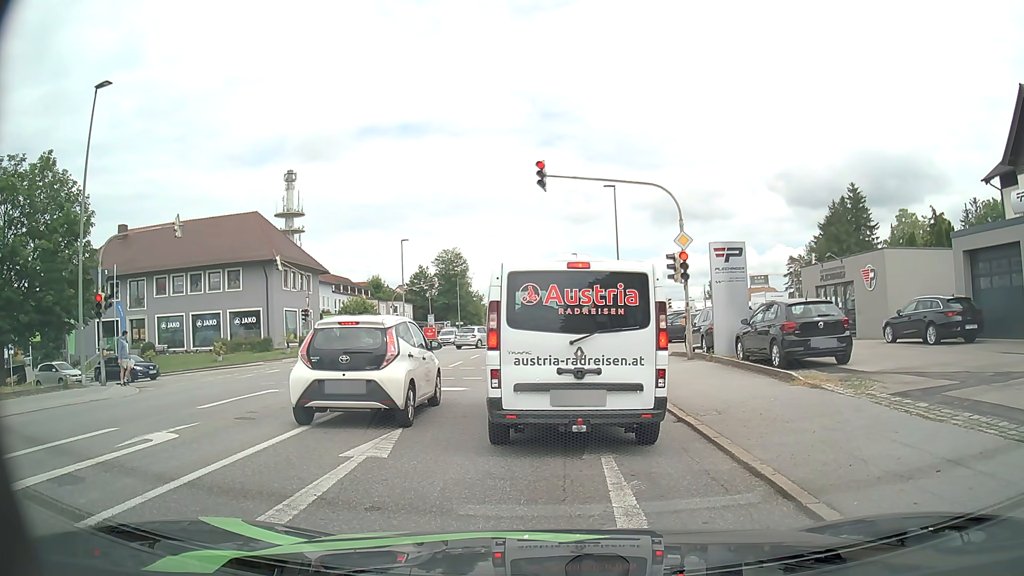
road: tertiary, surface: asphalt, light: Day
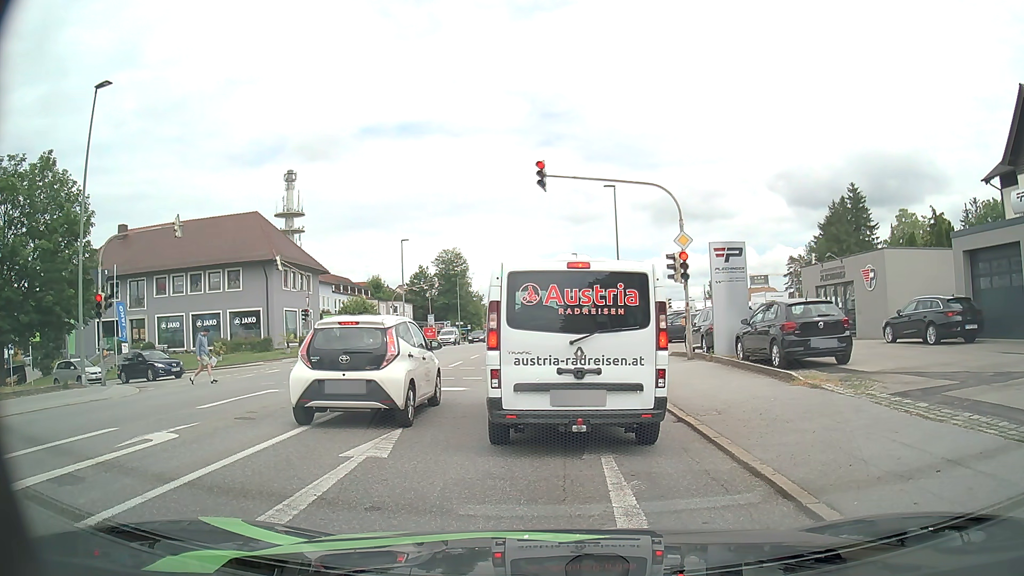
(0.0, 0.0) m; 0°
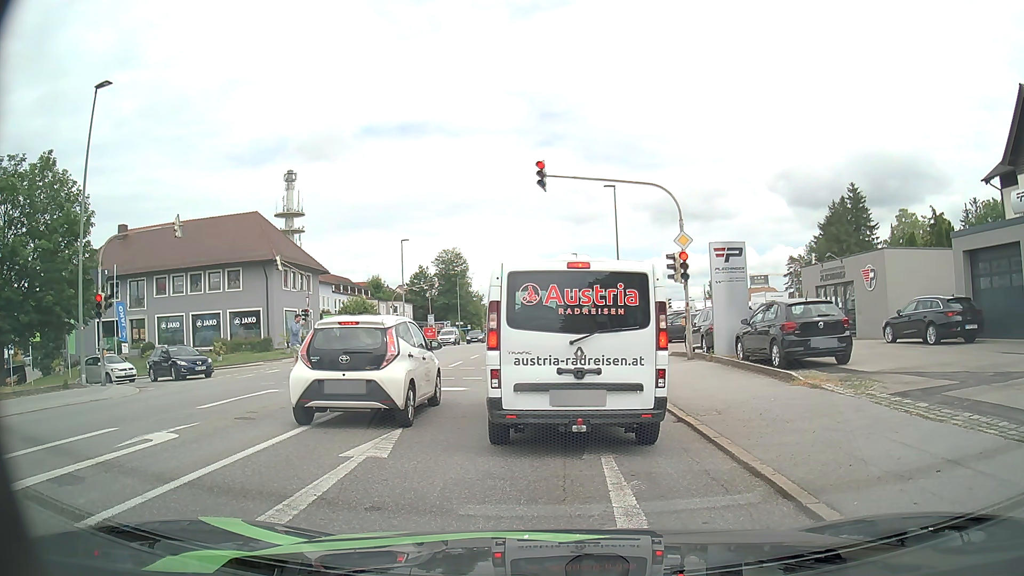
(0.0, 0.0) m; 0°
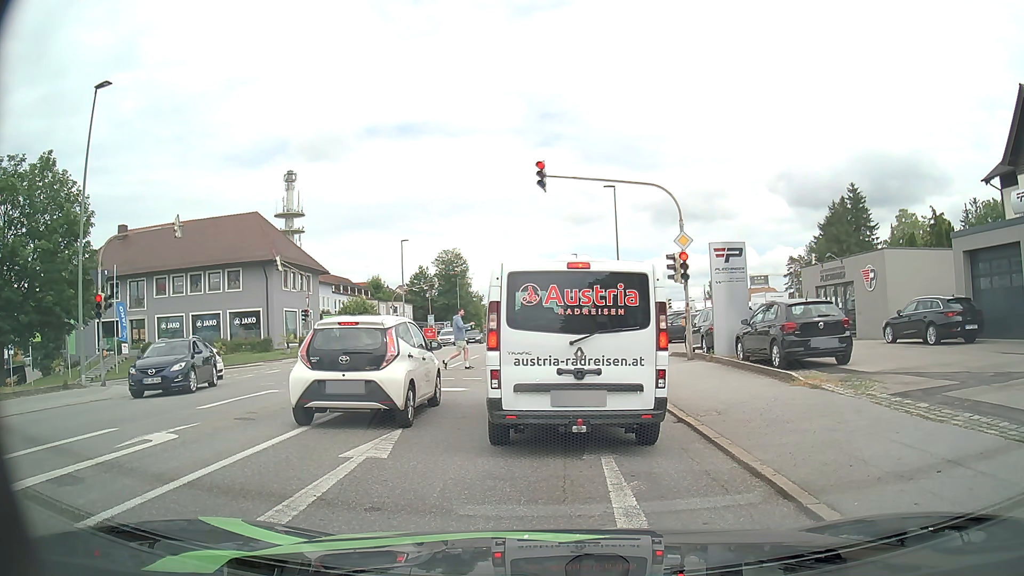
(0.0, 0.0) m; 0°
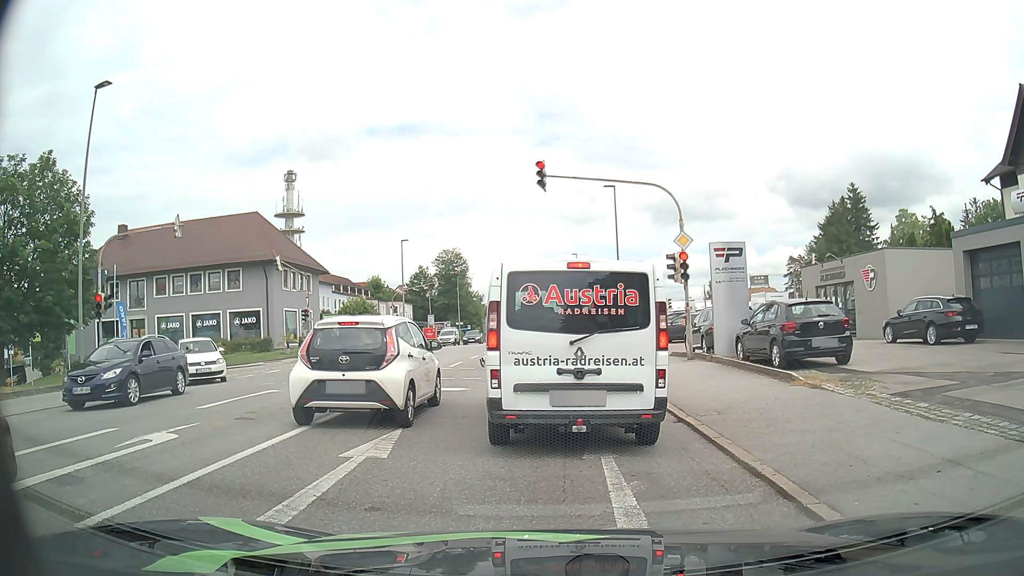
(0.0, 0.0) m; 0°
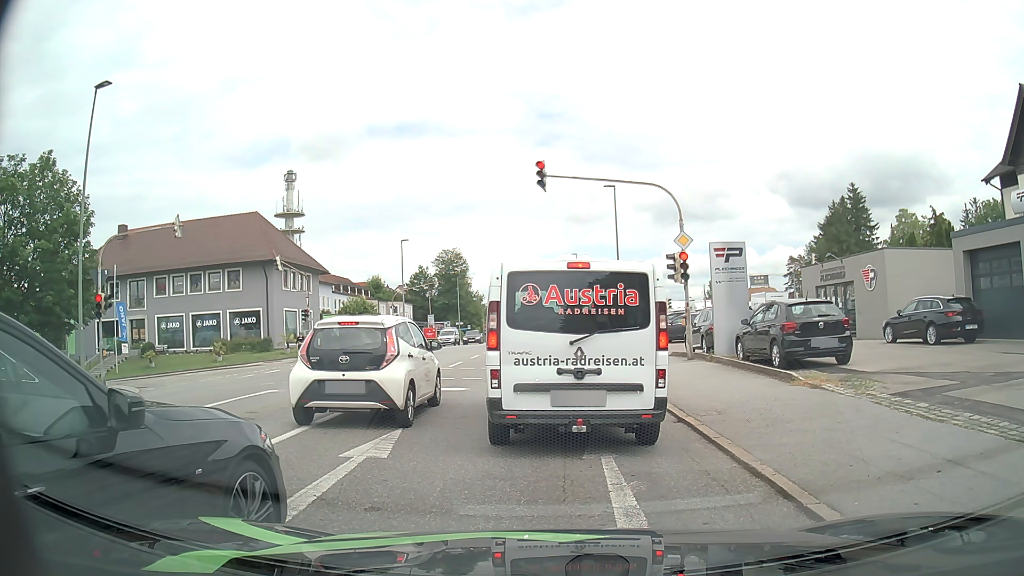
(0.0, 0.0) m; 0°
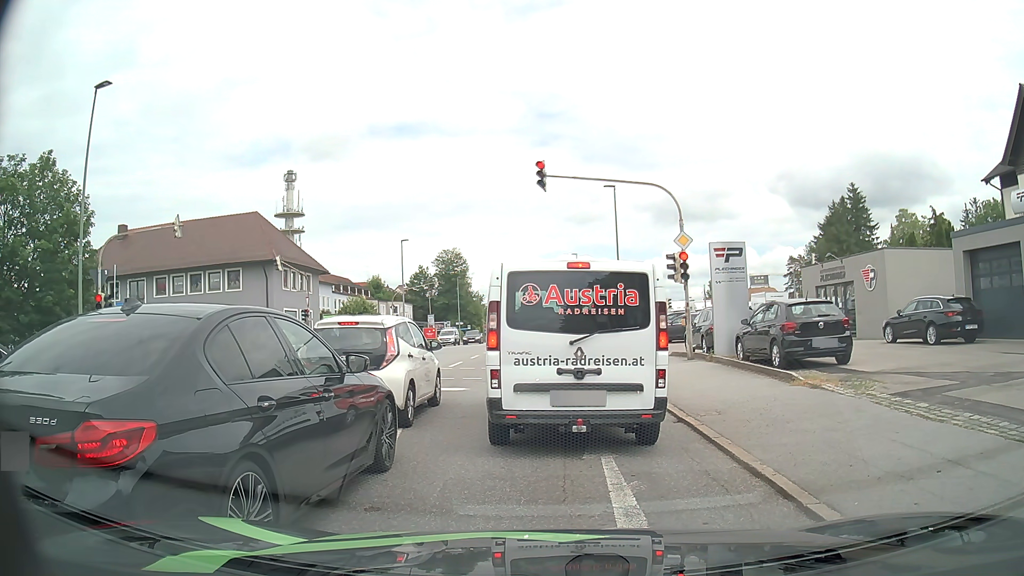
(0.0, 0.0) m; 0°
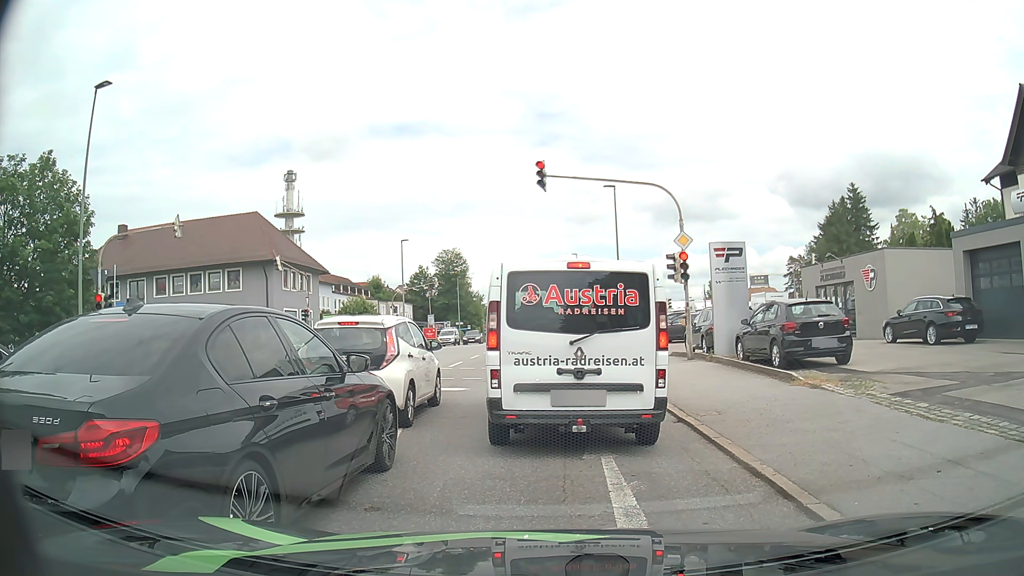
(0.0, 0.0) m; 0°
